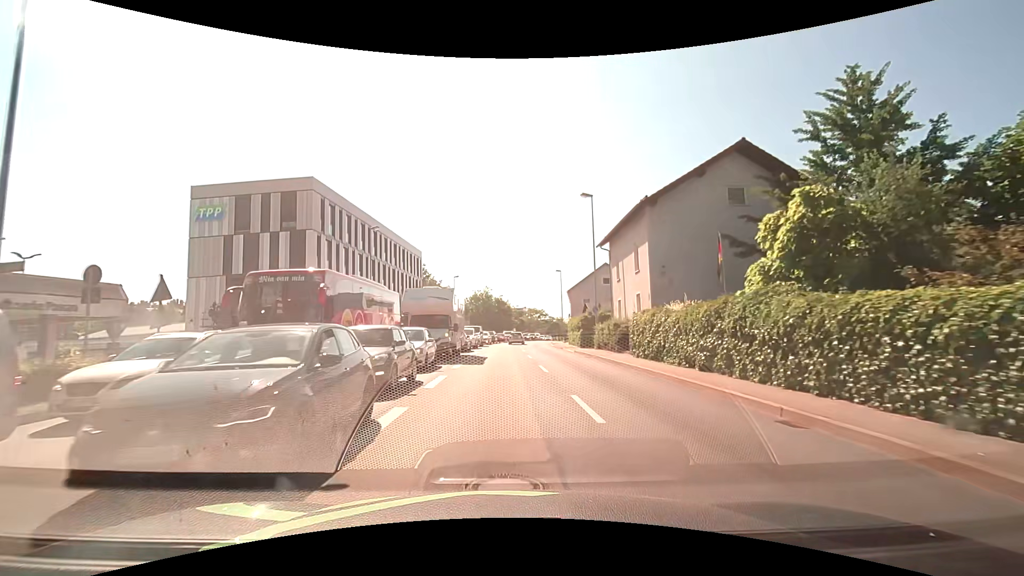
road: primary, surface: asphalt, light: Day
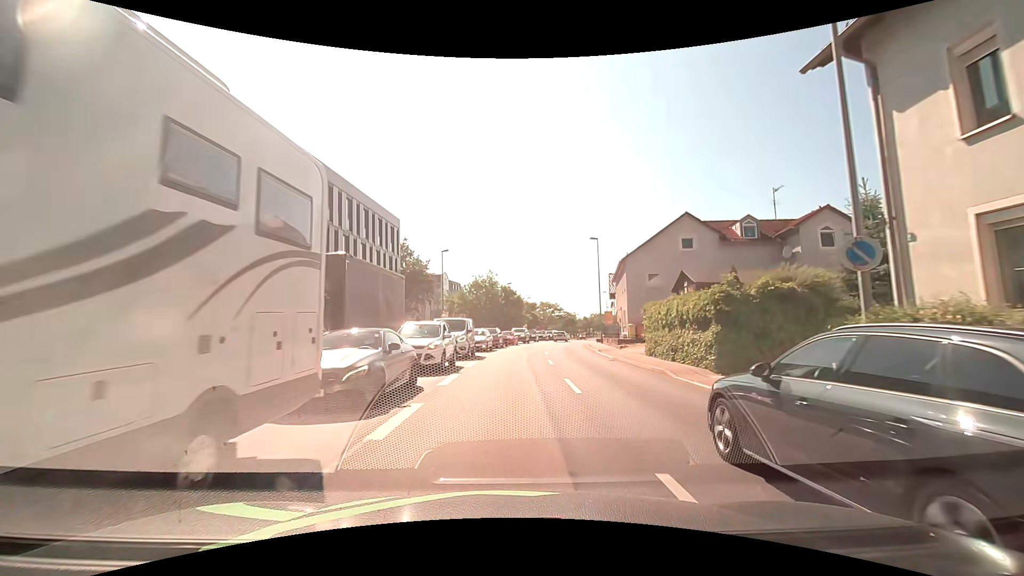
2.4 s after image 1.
(-0.1, +23.6) m; -1°
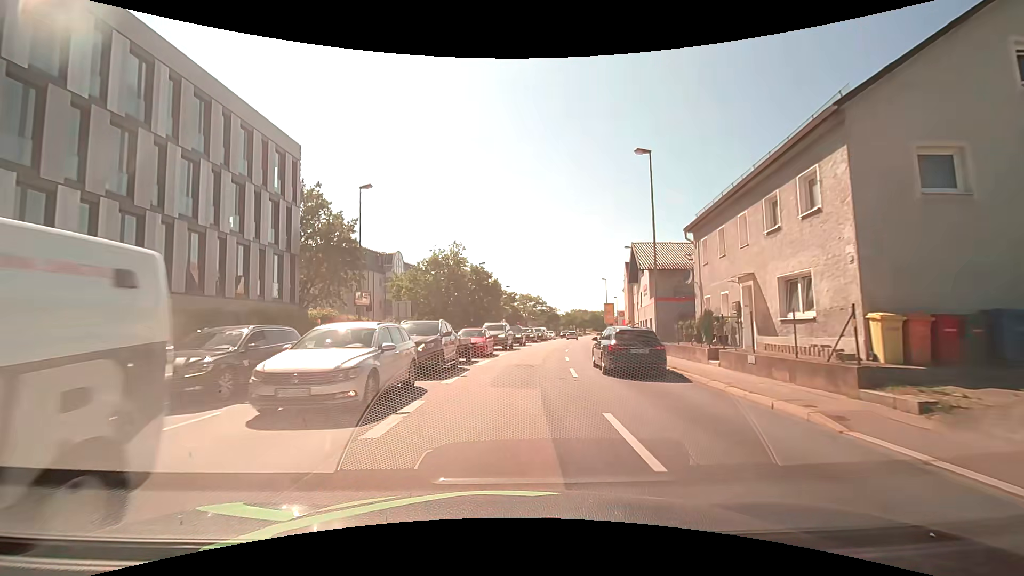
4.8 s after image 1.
(+0.4, +23.8) m; +2°
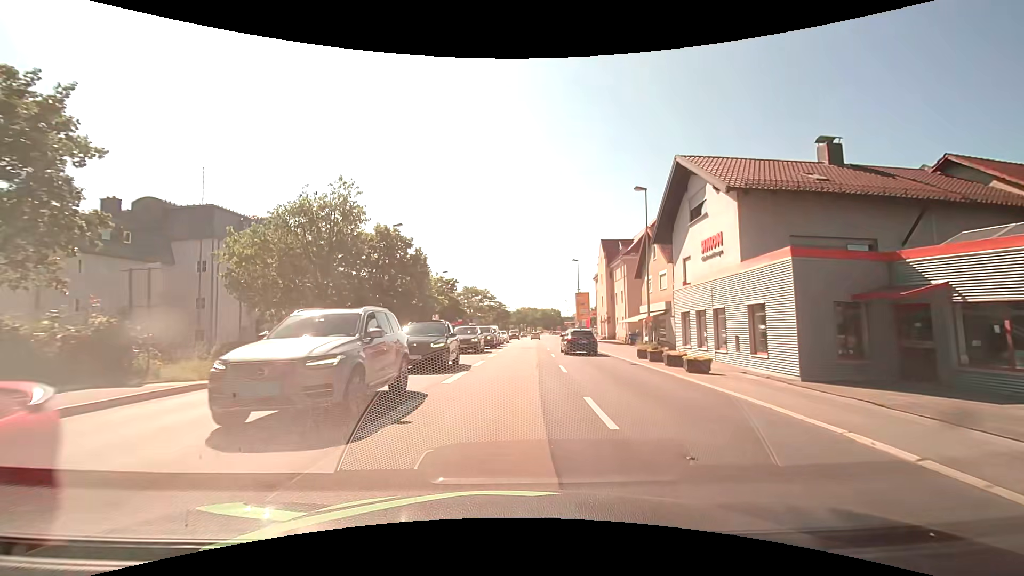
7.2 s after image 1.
(+1.3, +23.6) m; +6°
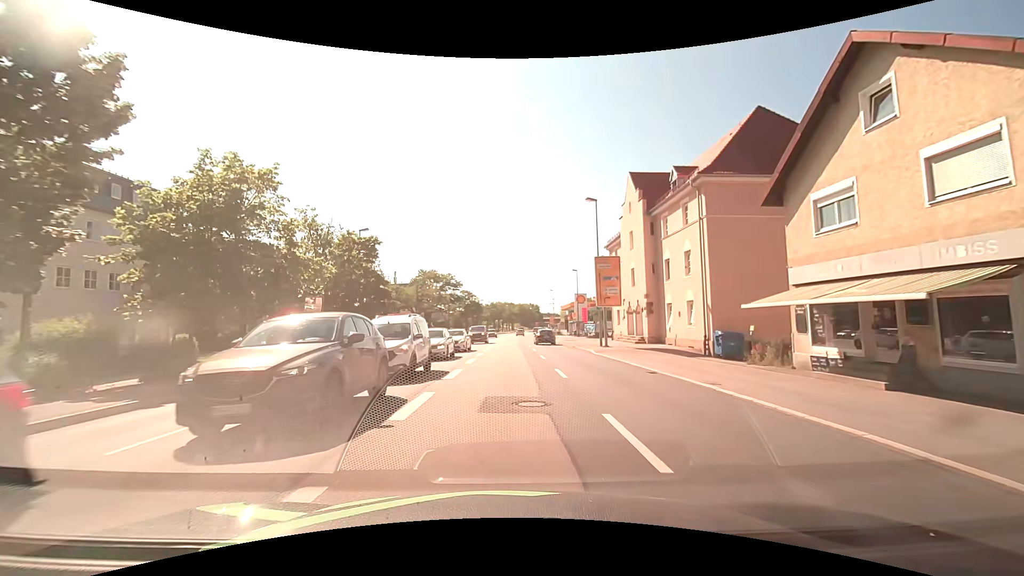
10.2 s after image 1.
(+1.1, +28.9) m; +3°
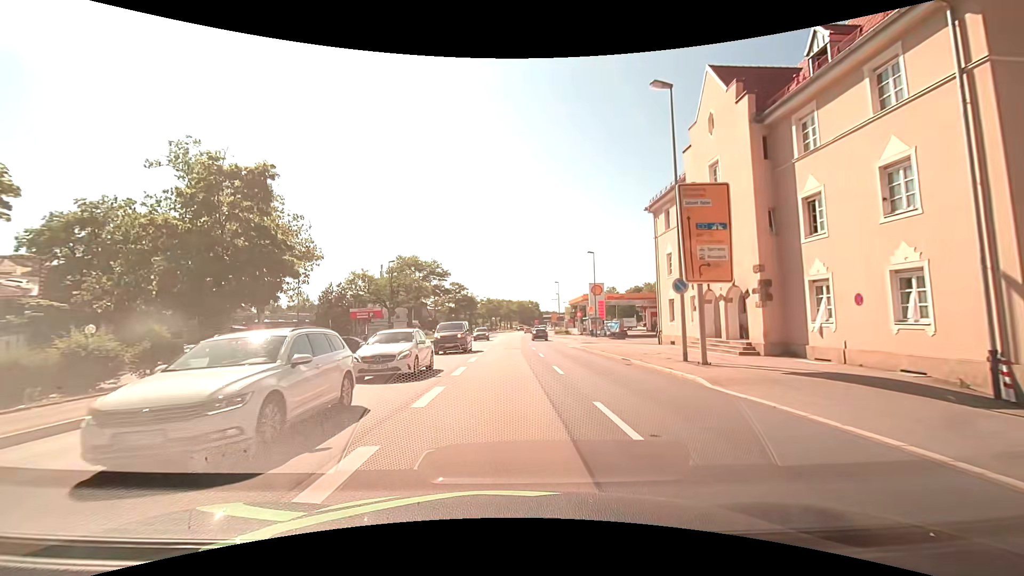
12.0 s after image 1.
(+0.1, +16.5) m; +1°
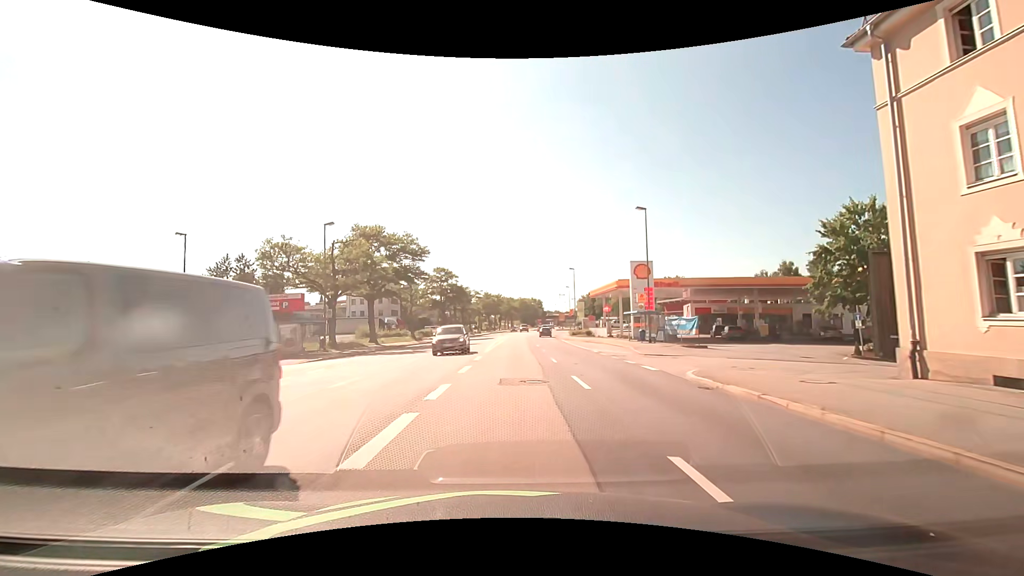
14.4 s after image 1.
(-0.3, +21.9) m; -1°
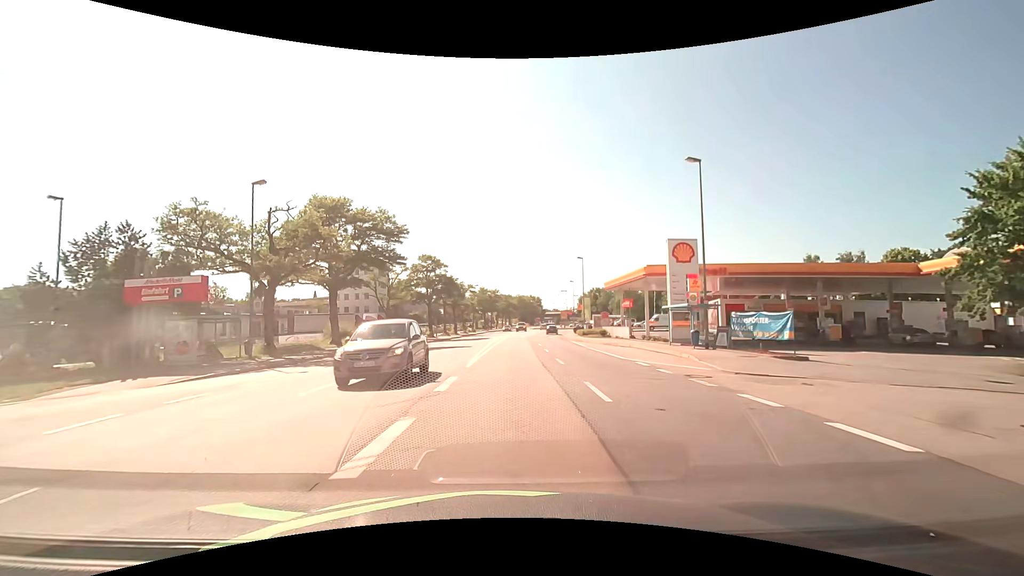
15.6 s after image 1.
(0.0, +10.9) m; 0°
(0, +10) (0, +20) (0, +30) (+1, +40) (+1, +50) (+2, +60) (+3, +70) (+4, +80) (+5, +90) (+6, +100) m
